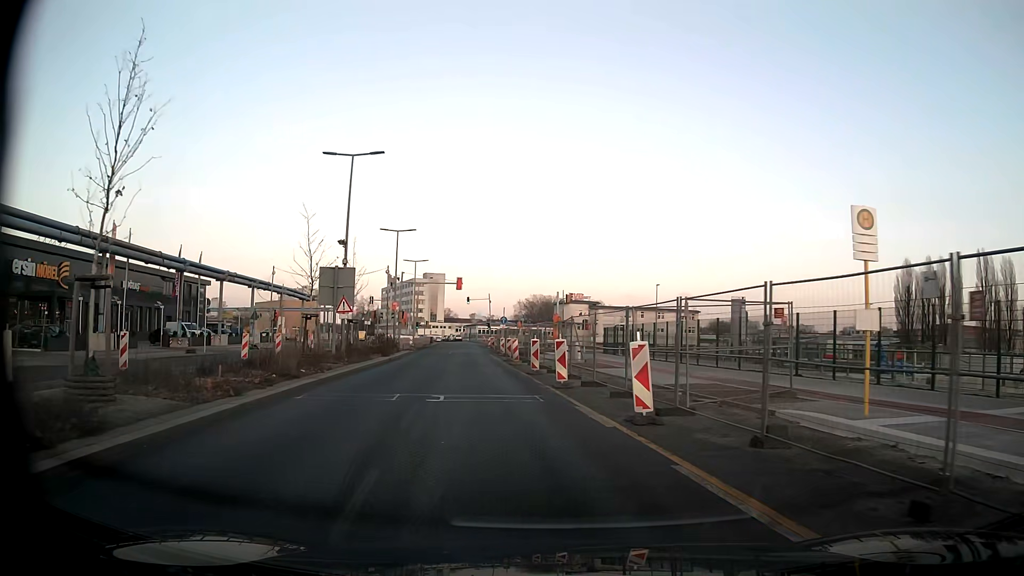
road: secondary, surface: asphalt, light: Day
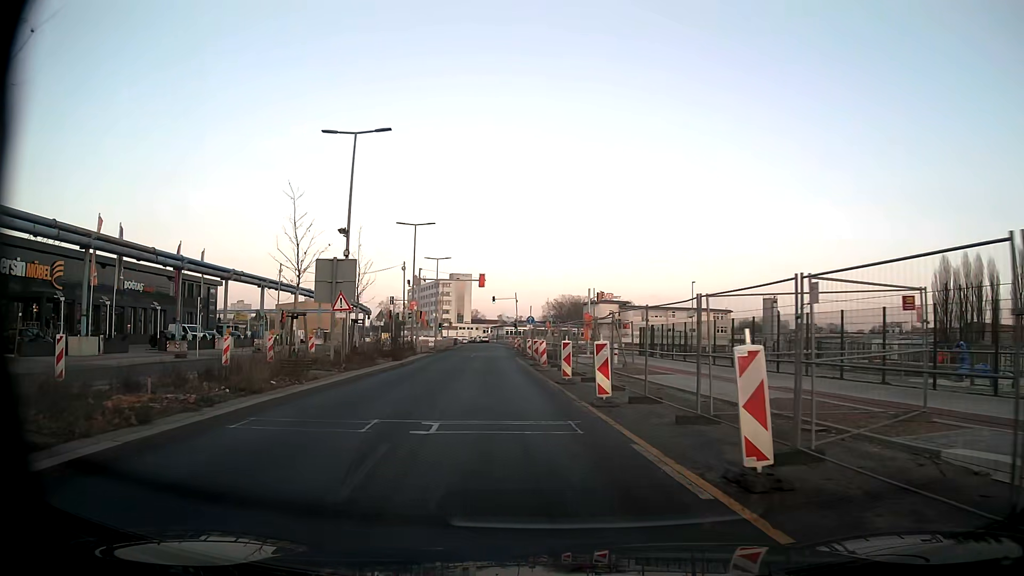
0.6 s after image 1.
(-0.1, +4.5) m; -3°
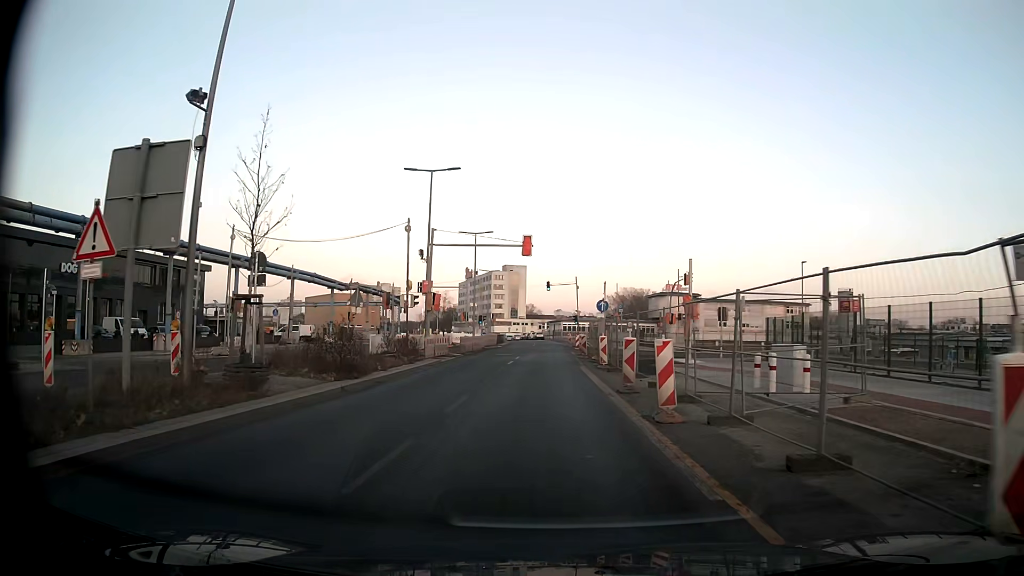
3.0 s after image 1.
(-1.0, +17.9) m; -5°
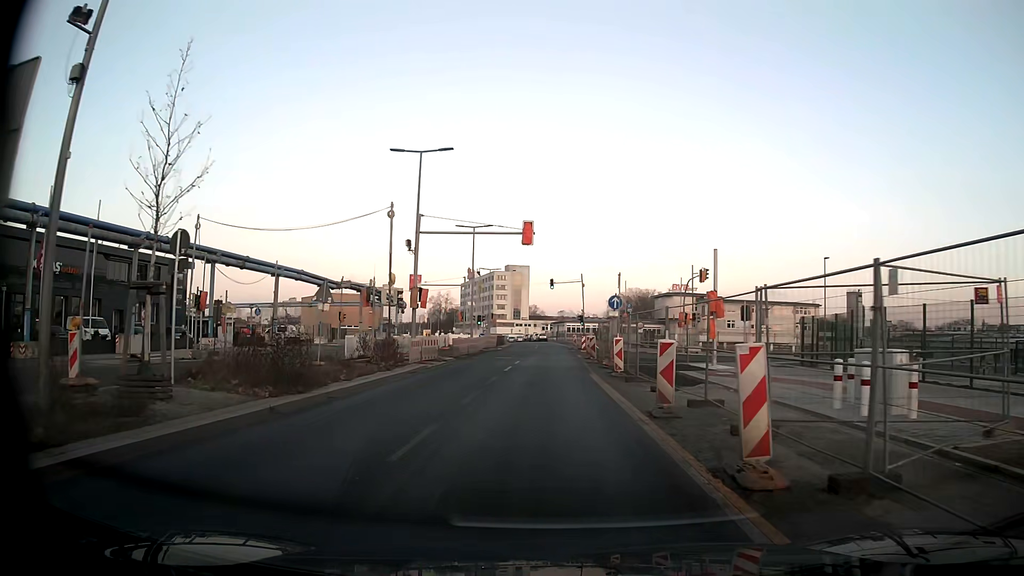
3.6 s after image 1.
(0.0, +4.5) m; 0°
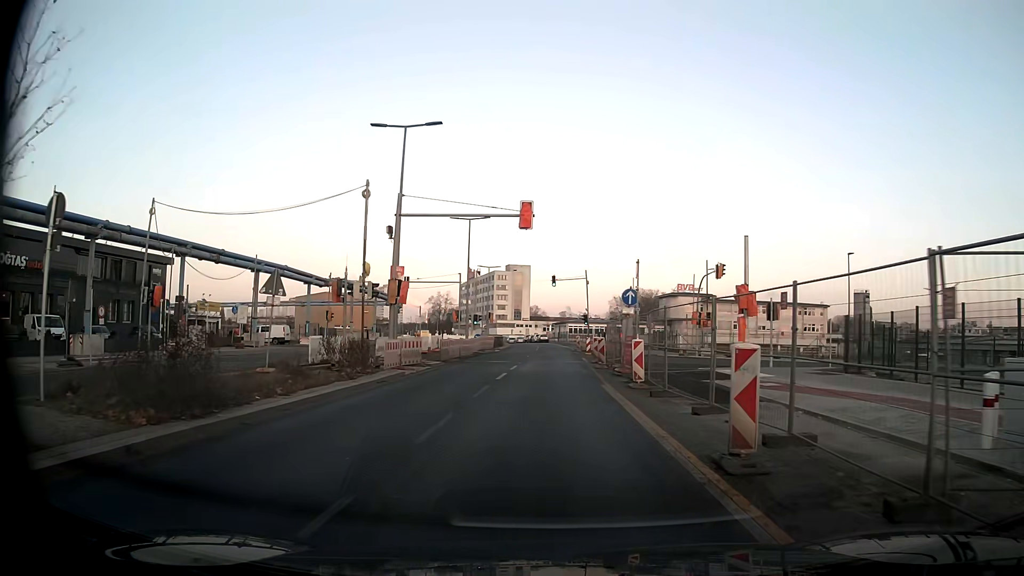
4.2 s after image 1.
(0.0, +4.5) m; -1°
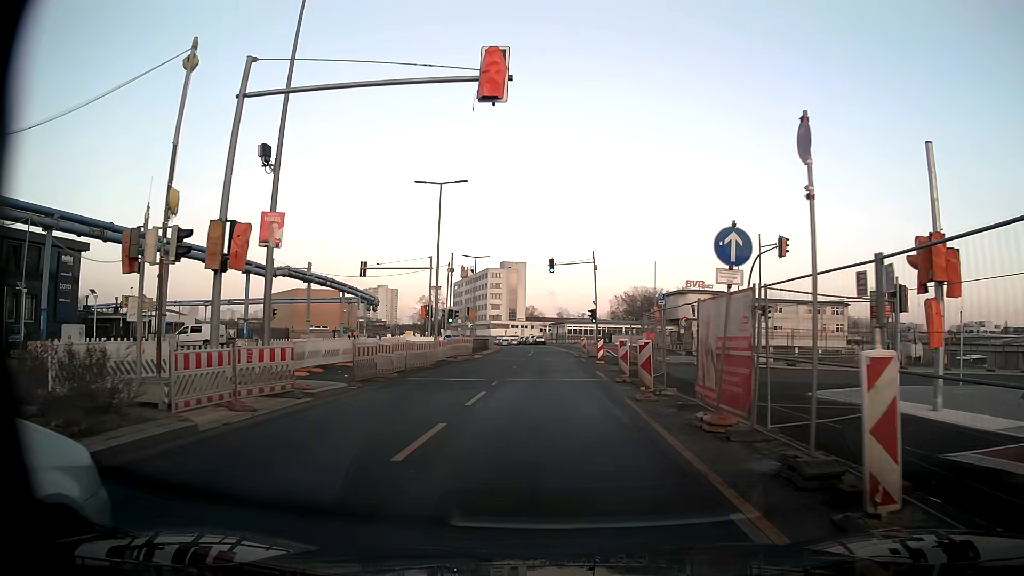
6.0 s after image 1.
(+0.1, +13.5) m; +1°
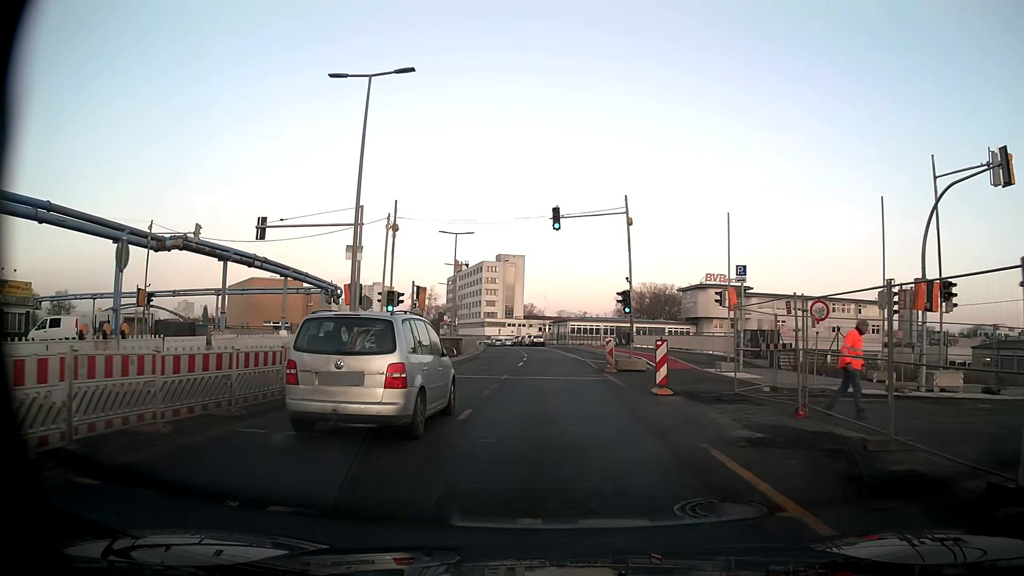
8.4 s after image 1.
(-0.2, +18.0) m; 0°
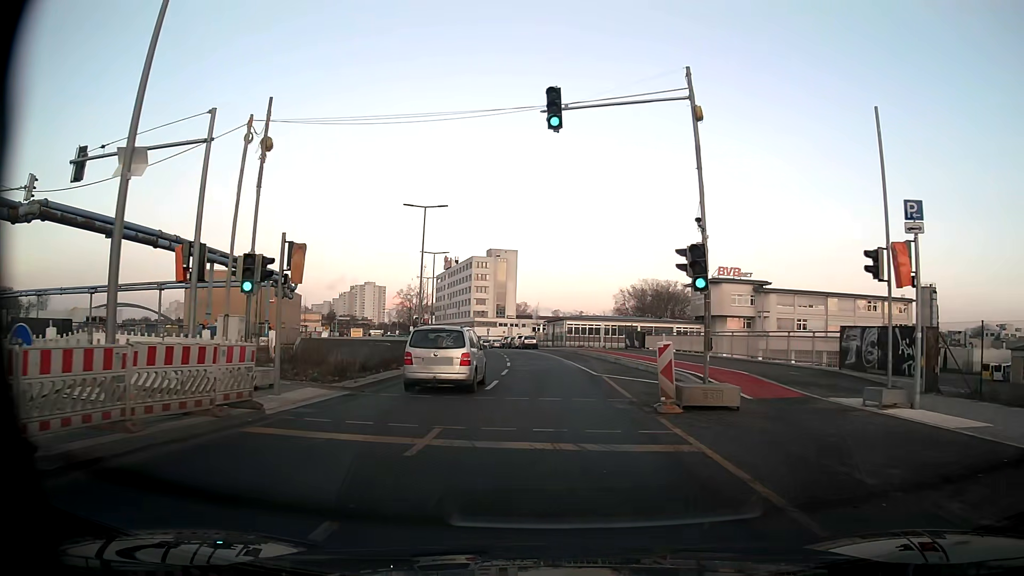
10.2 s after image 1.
(0.0, +13.5) m; 0°
(0, +10) (0, +20) (0, +30) (-1, +40) (-2, +50) (-3, +60) (-5, +70) (-6, +80) (-8, +89) (-10, +99) m
